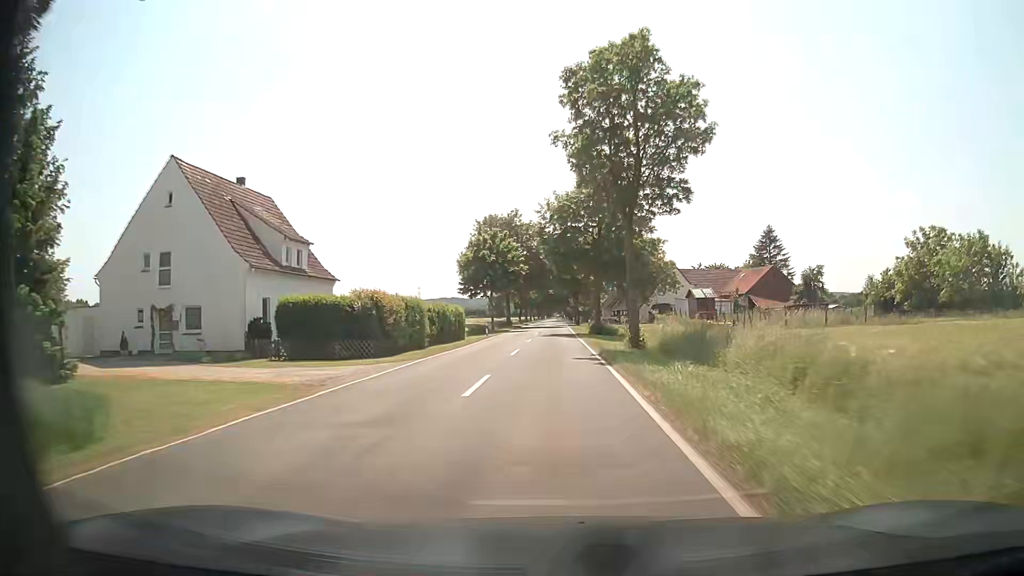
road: tertiary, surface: asphalt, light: Day
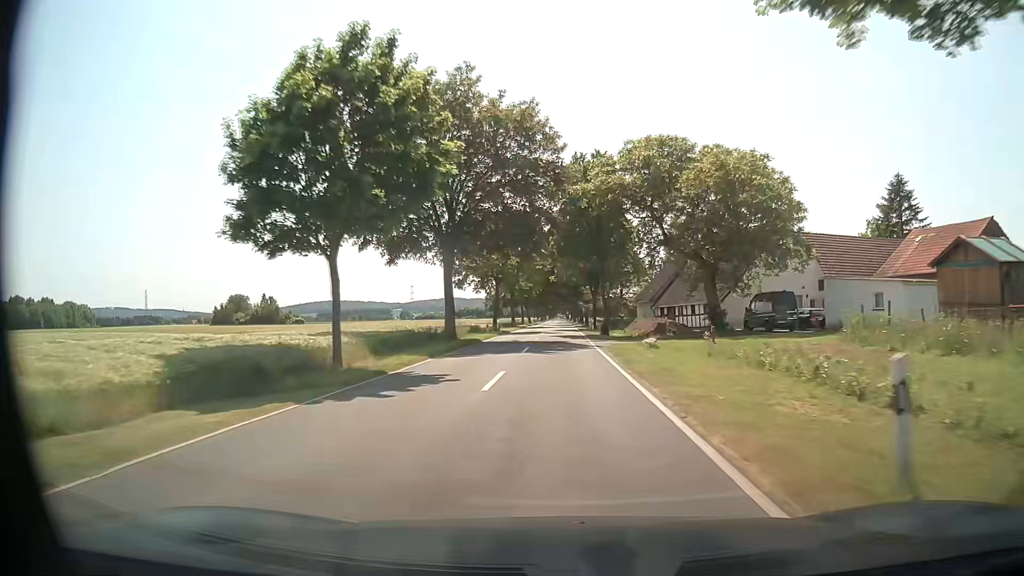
(0.0, +47.2) m; 0°
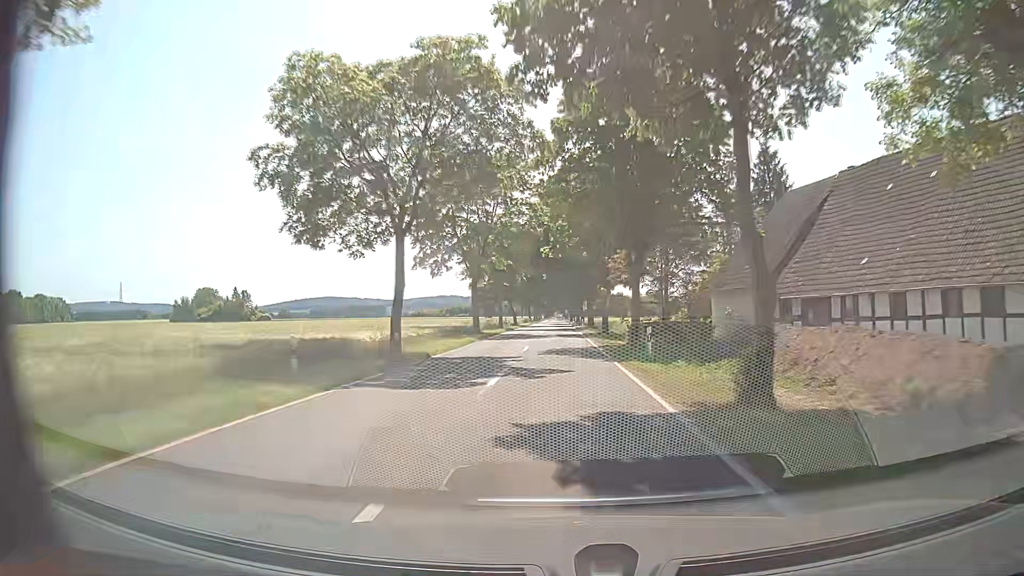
(+0.2, +35.4) m; 0°
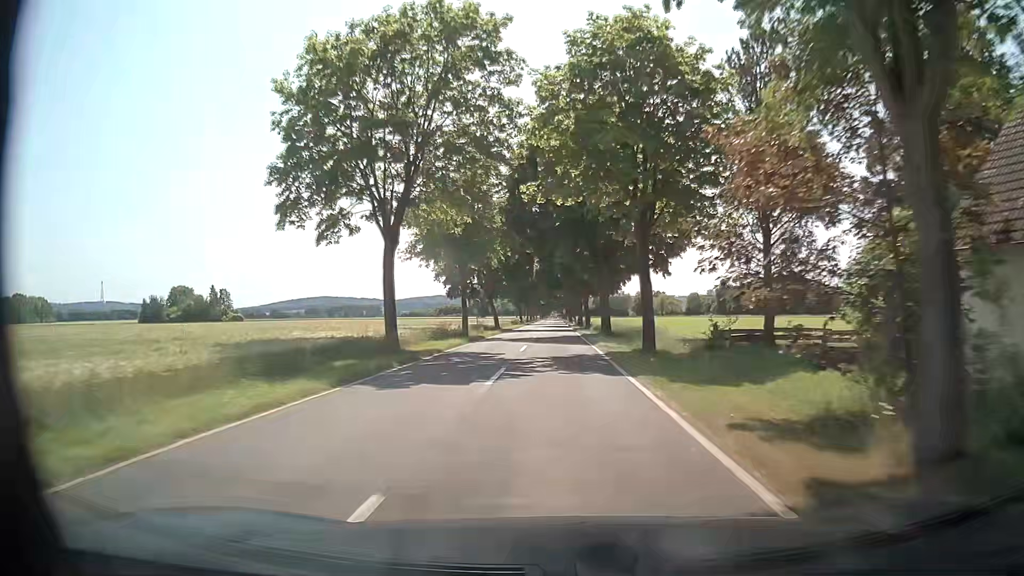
(0.0, +23.6) m; 0°
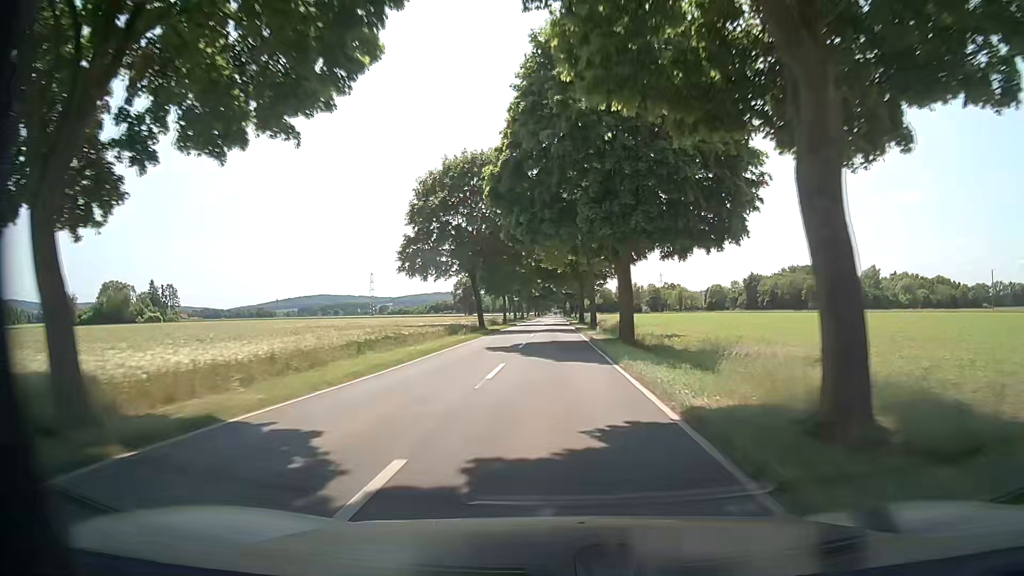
(+0.3, +59.1) m; 0°
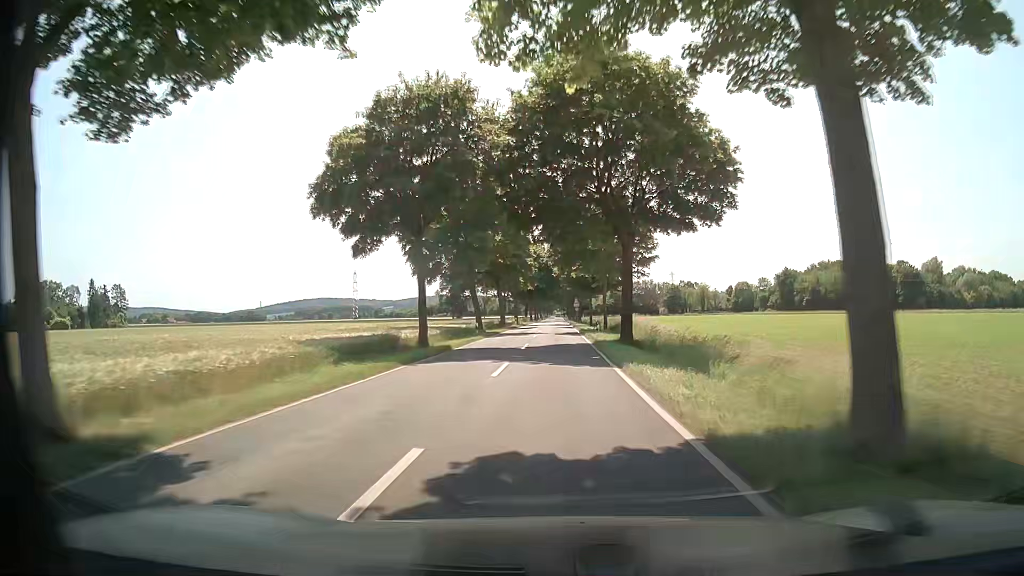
(-0.1, +47.4) m; 0°
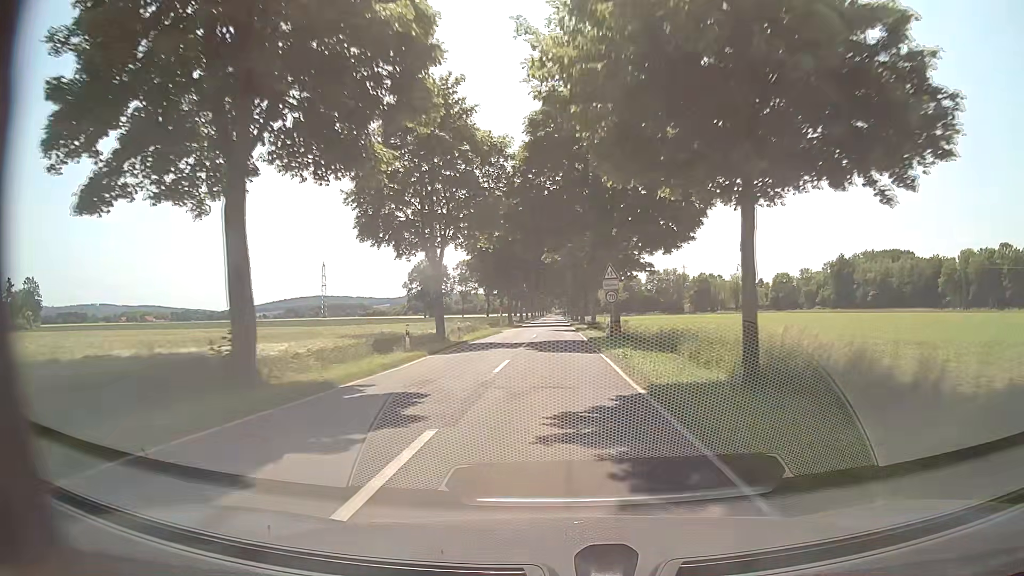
(0.0, +59.1) m; 0°
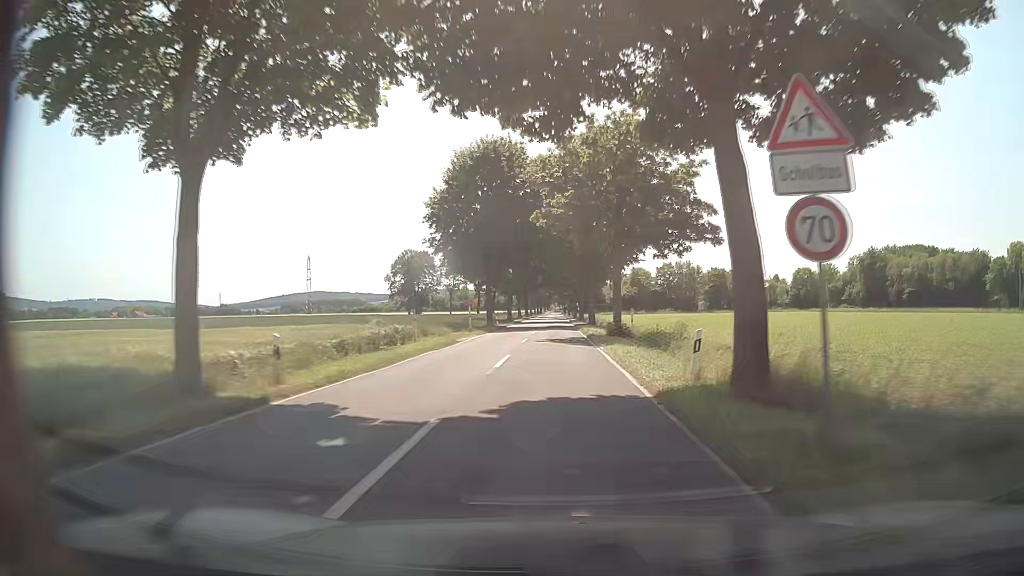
(0.0, +23.7) m; 0°
(0, +10) (0, +20) (0, +30) (0, +40) (0, +50) (0, +60) (-1, +70) (-1, +80) (-1, +90) (-1, +100) m
